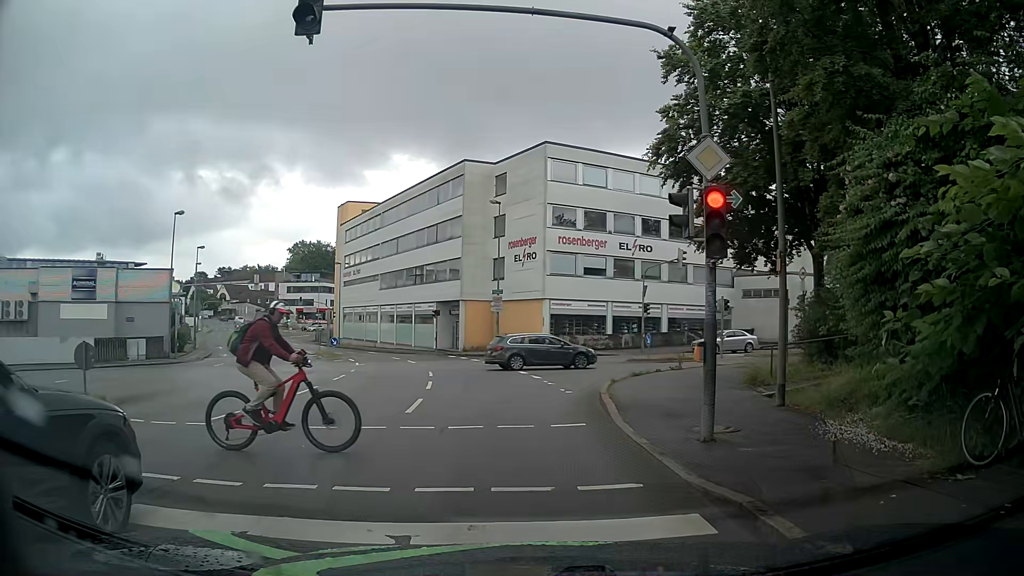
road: tertiary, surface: asphalt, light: Day
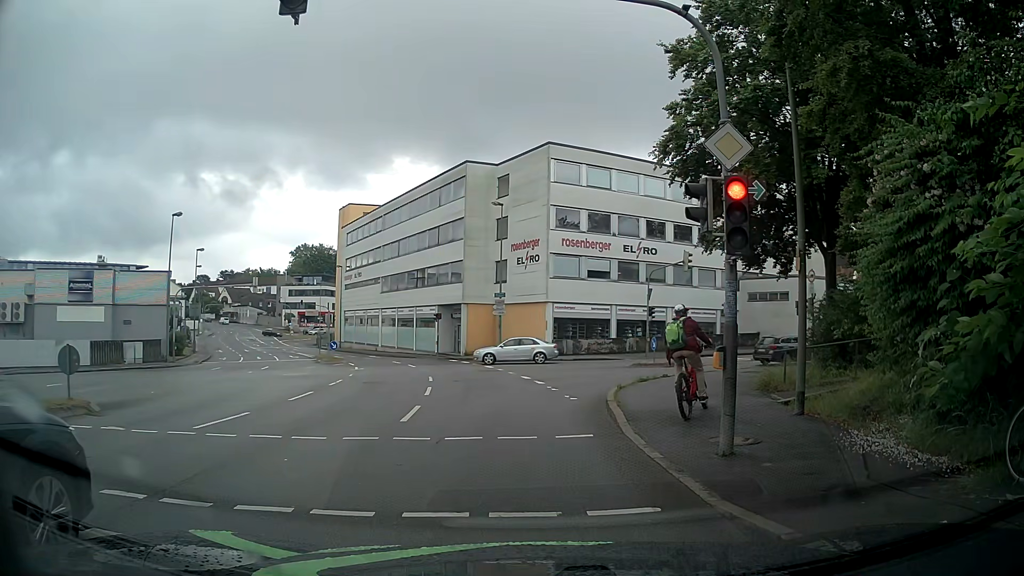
(0.0, +0.7) m; 0°
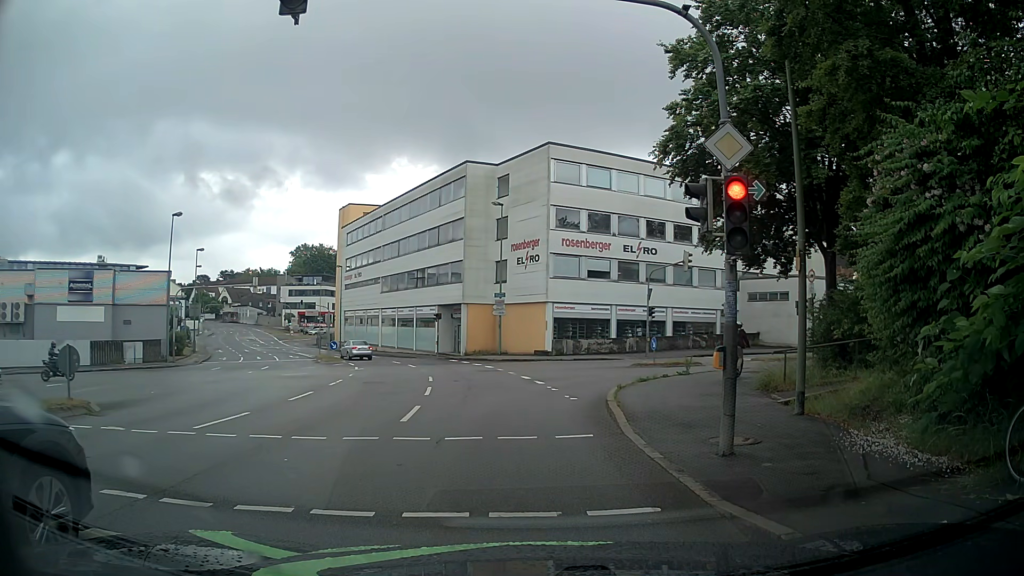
(0.0, 0.0) m; 0°
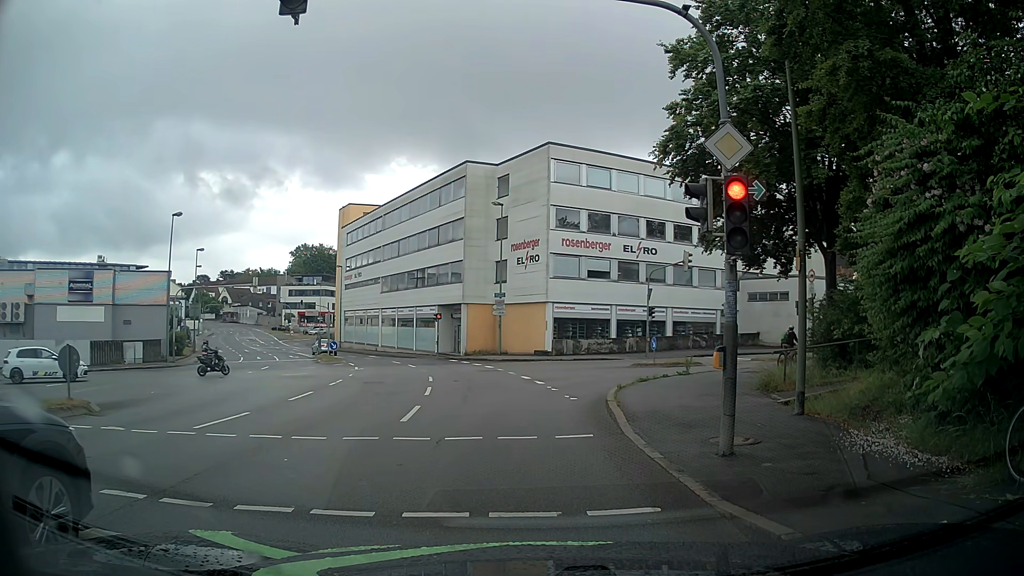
(0.0, 0.0) m; 0°
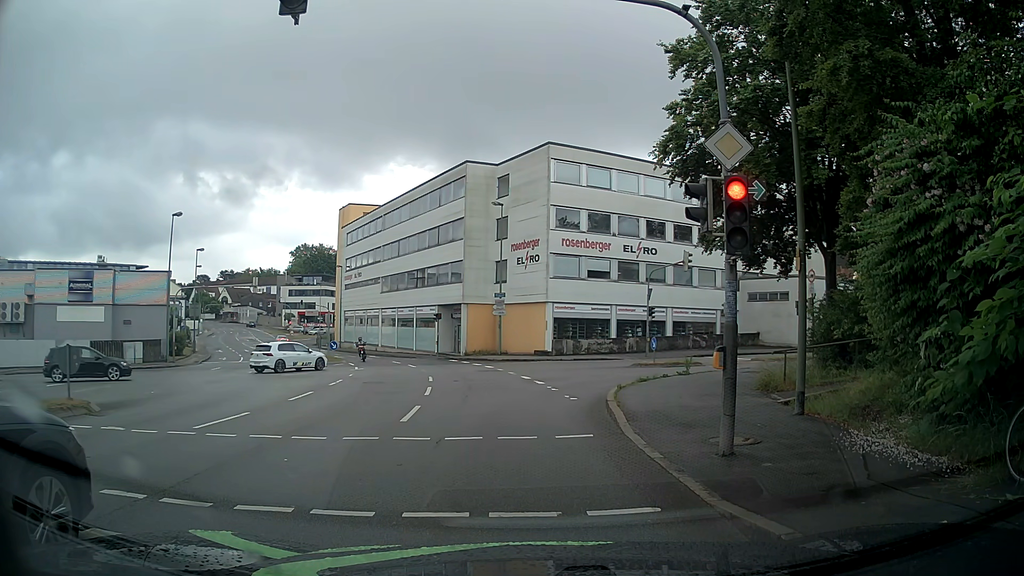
(0.0, 0.0) m; 0°
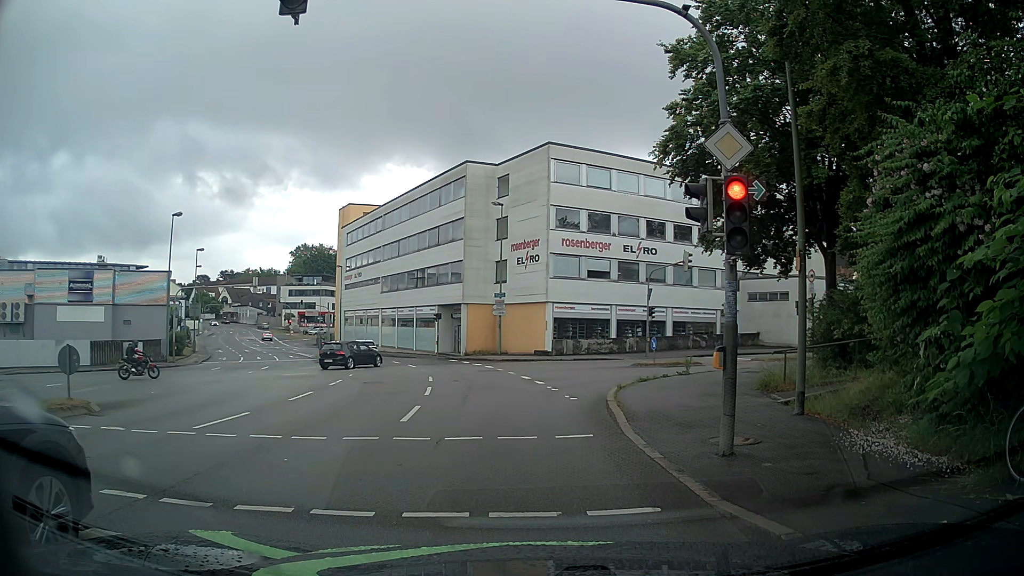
(0.0, 0.0) m; 0°
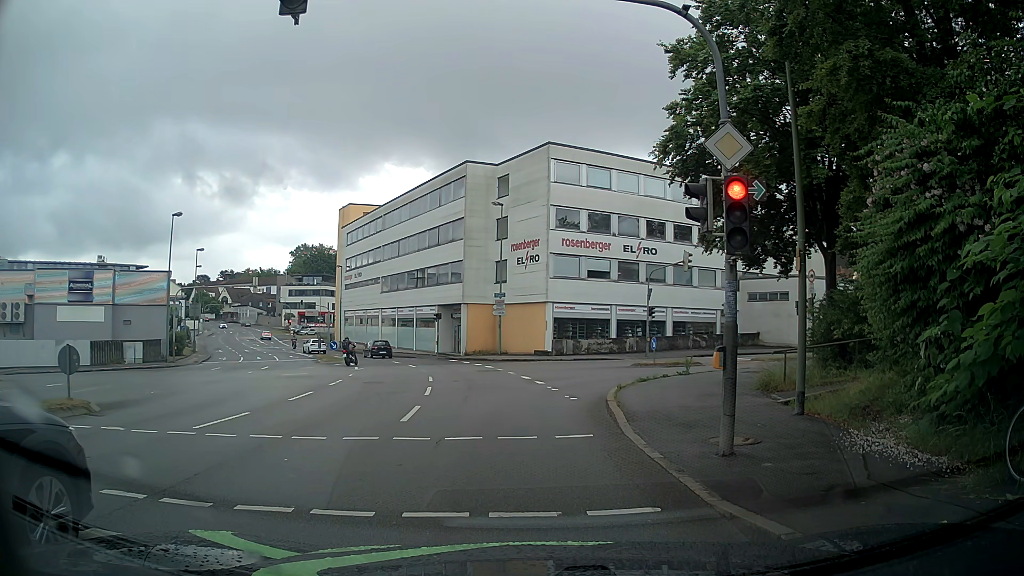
(0.0, 0.0) m; 0°
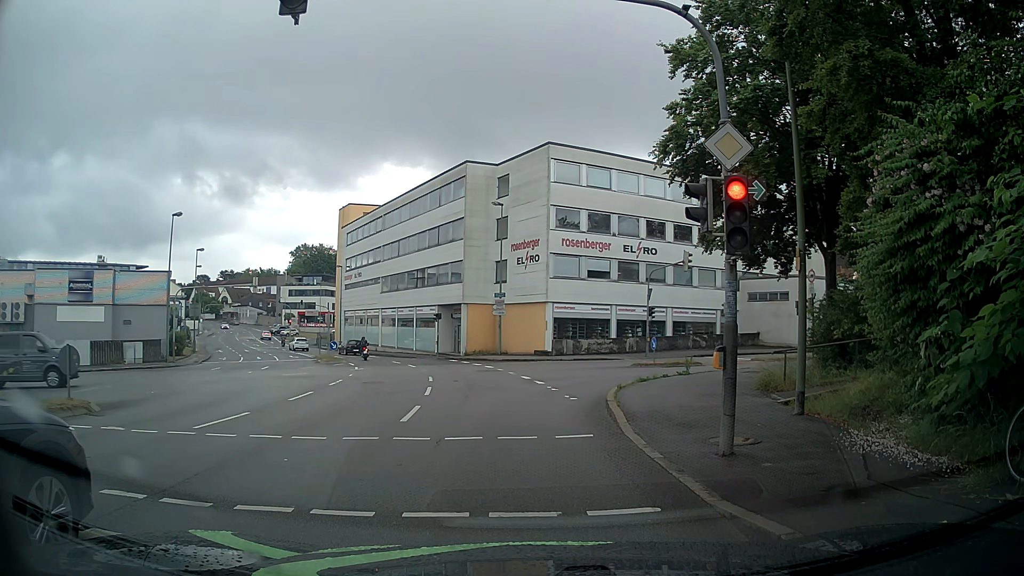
(0.0, 0.0) m; 0°
(-1, +10) (-2, +20) (-4, +30) (-8, +39) (-12, +48) (-17, +57) (-23, +65) (-28, +73) (-34, +82) (-39, +90) m
